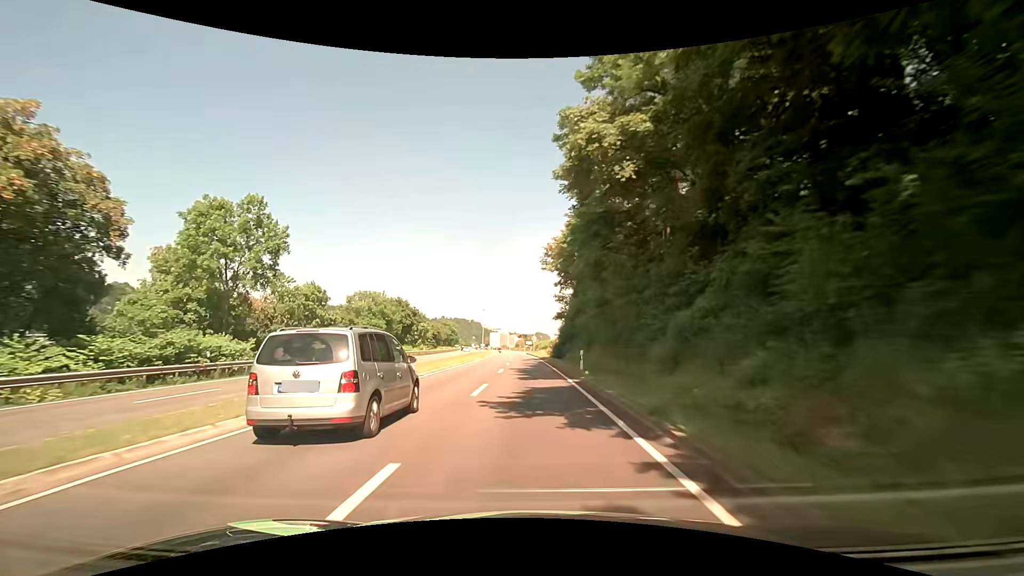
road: primary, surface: asphalt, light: Day
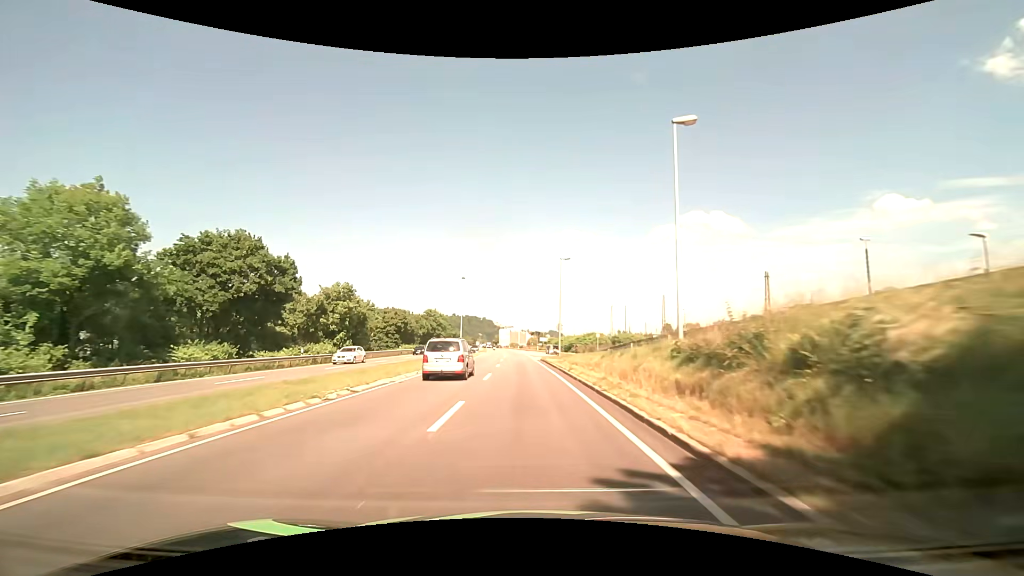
(-0.1, +53.7) m; -1°
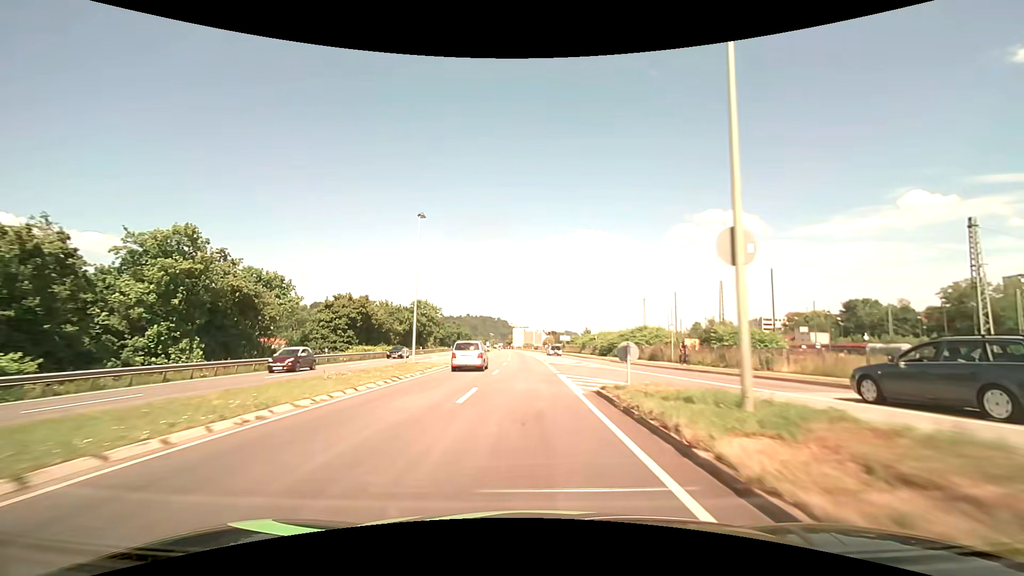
(-0.5, +32.2) m; -2°
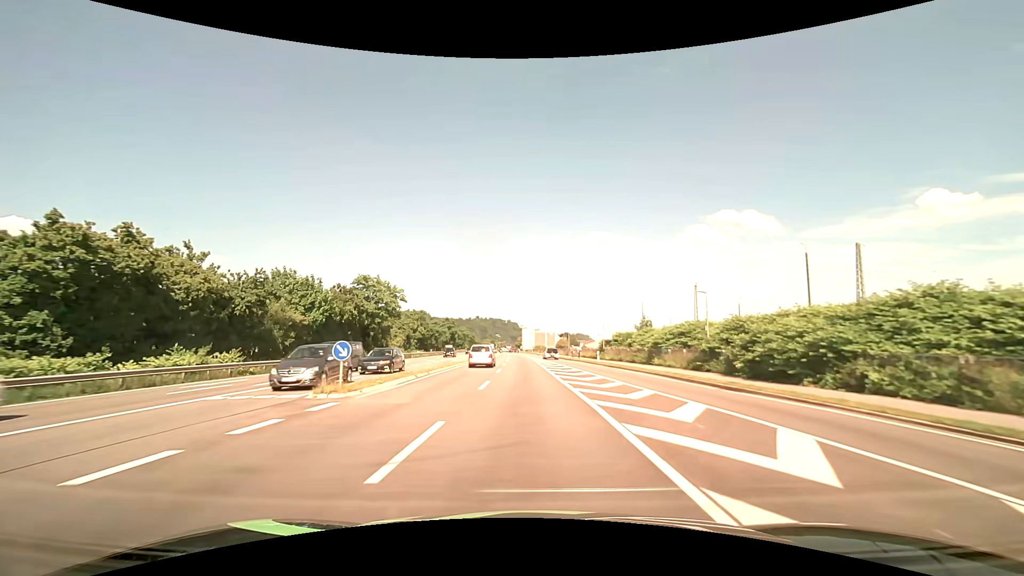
(-0.5, +42.9) m; -1°
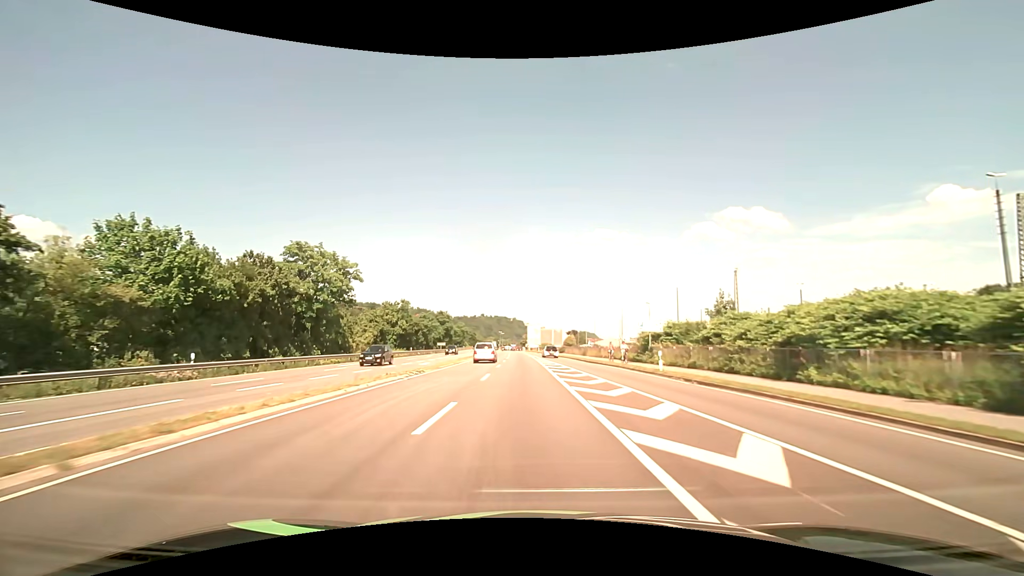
(-0.1, +21.5) m; -1°
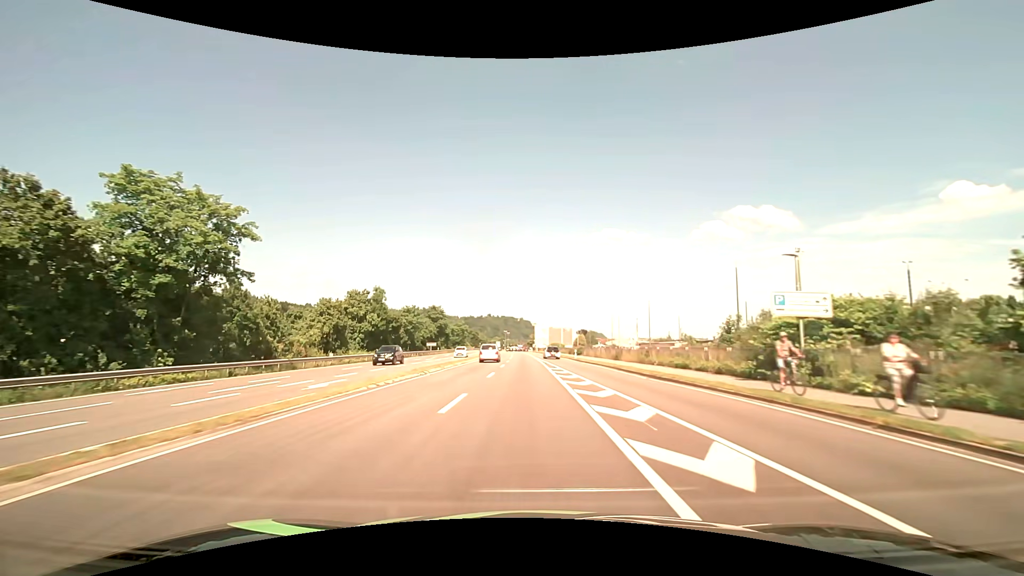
(-0.1, +21.5) m; -1°
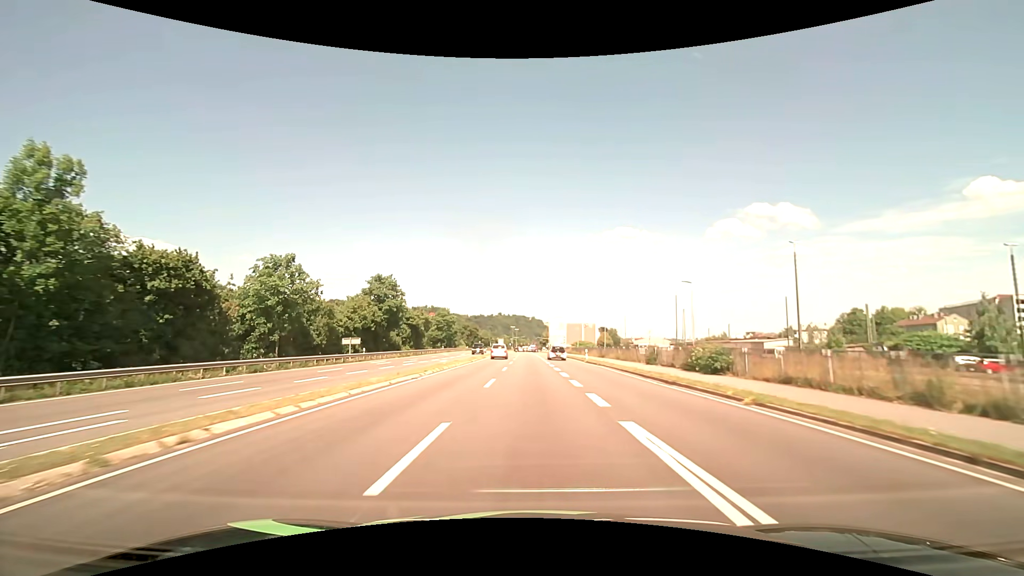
(-0.9, +53.6) m; -1°
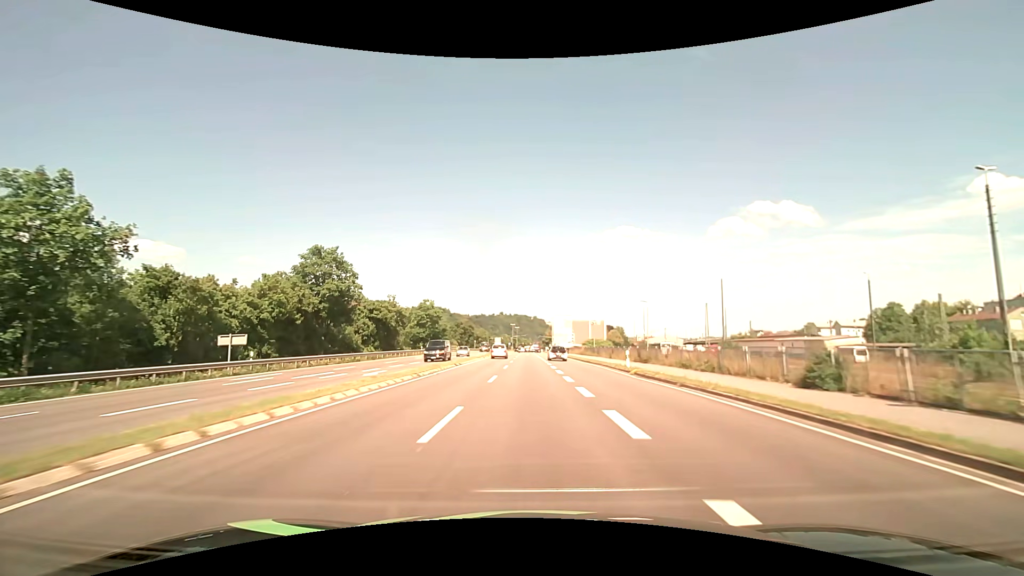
(0.0, +21.5) m; 0°
(0, +10) (0, +20) (0, +30) (0, +40) (0, +50) (0, +60) (0, +70) (-1, +80) (-1, +90) (-1, +100) m
